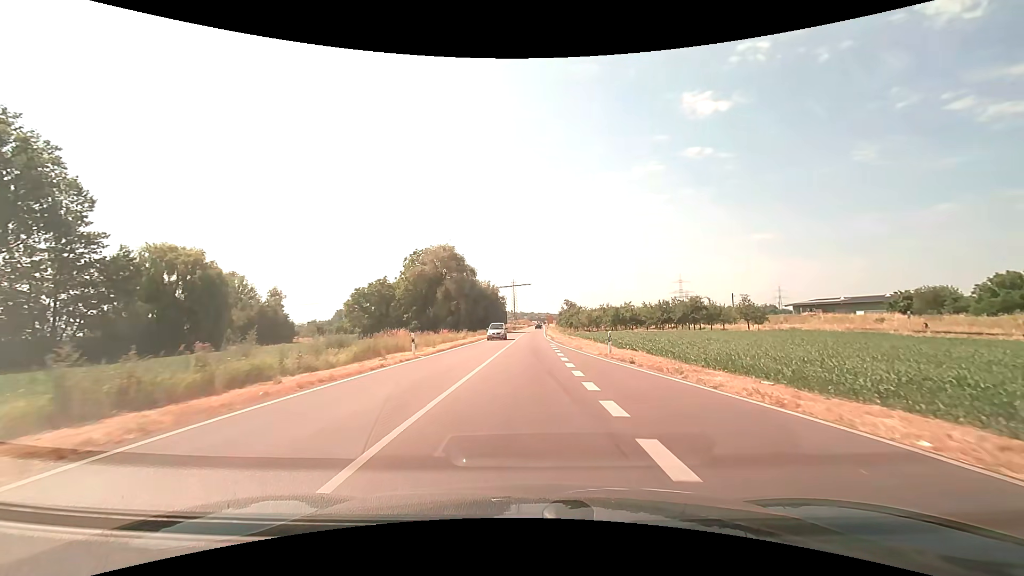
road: secondary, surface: asphalt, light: Day
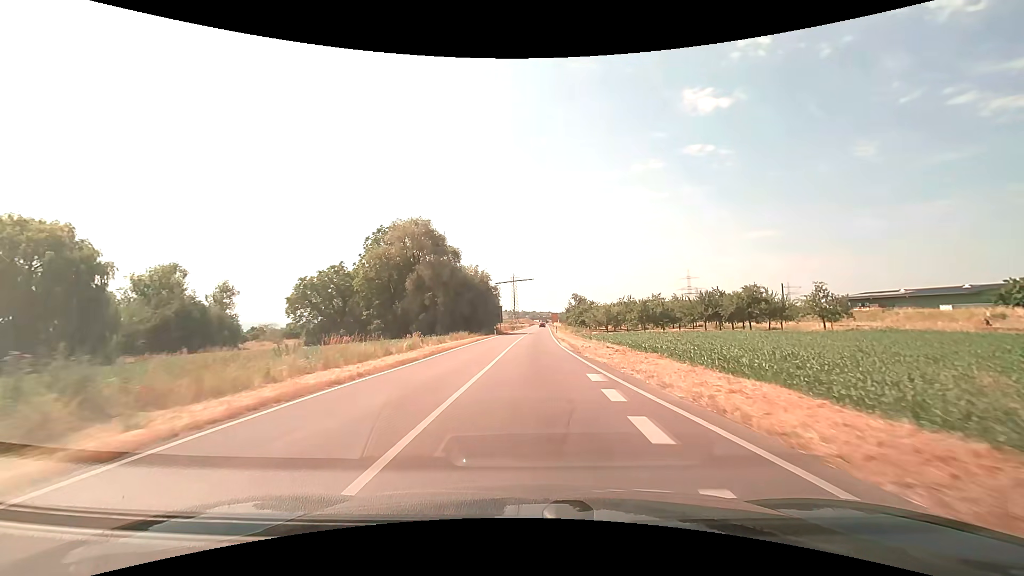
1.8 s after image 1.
(0.0, +22.9) m; 0°
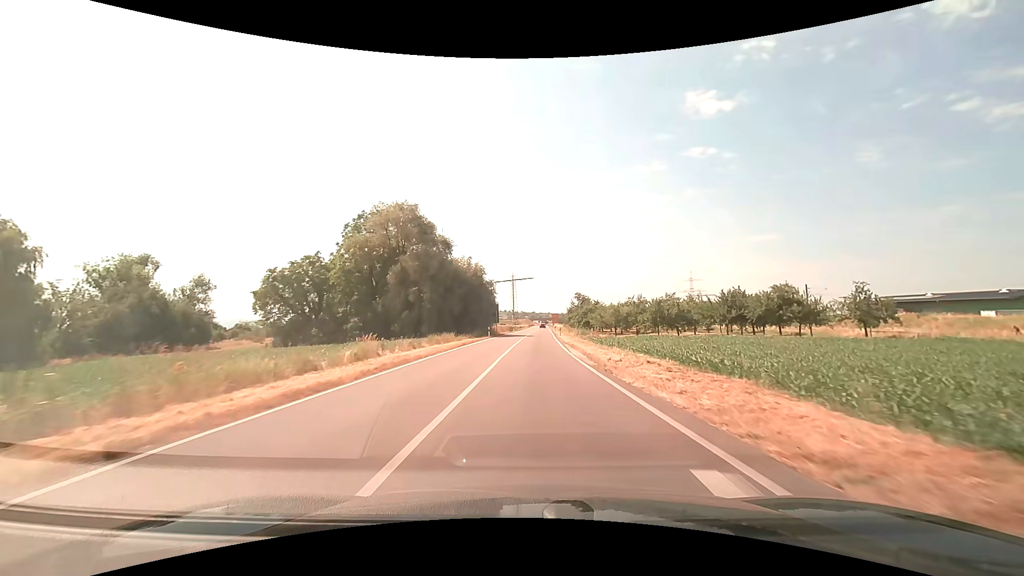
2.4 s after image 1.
(0.0, +8.5) m; 0°
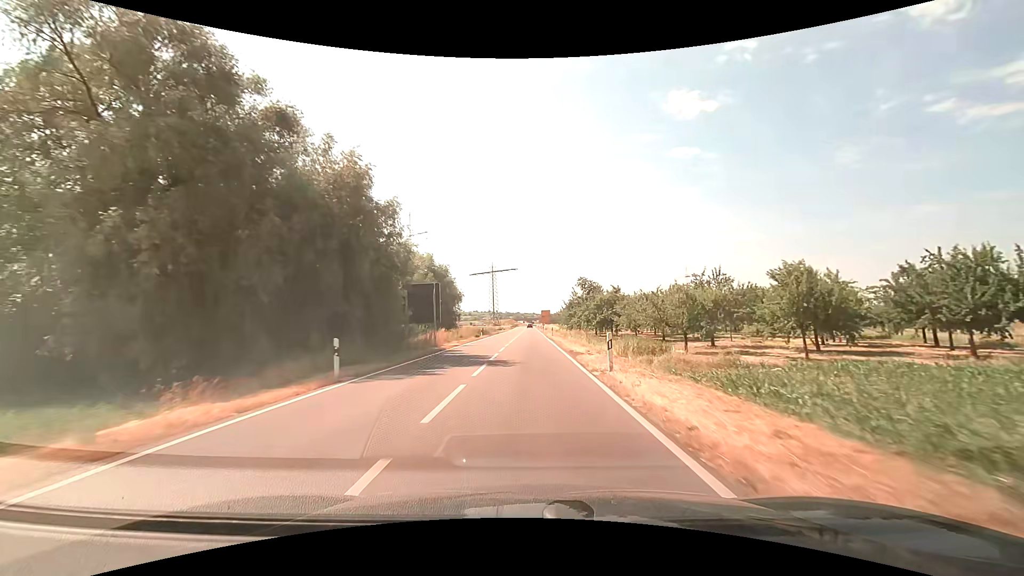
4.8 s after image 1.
(+0.5, +39.1) m; +2°
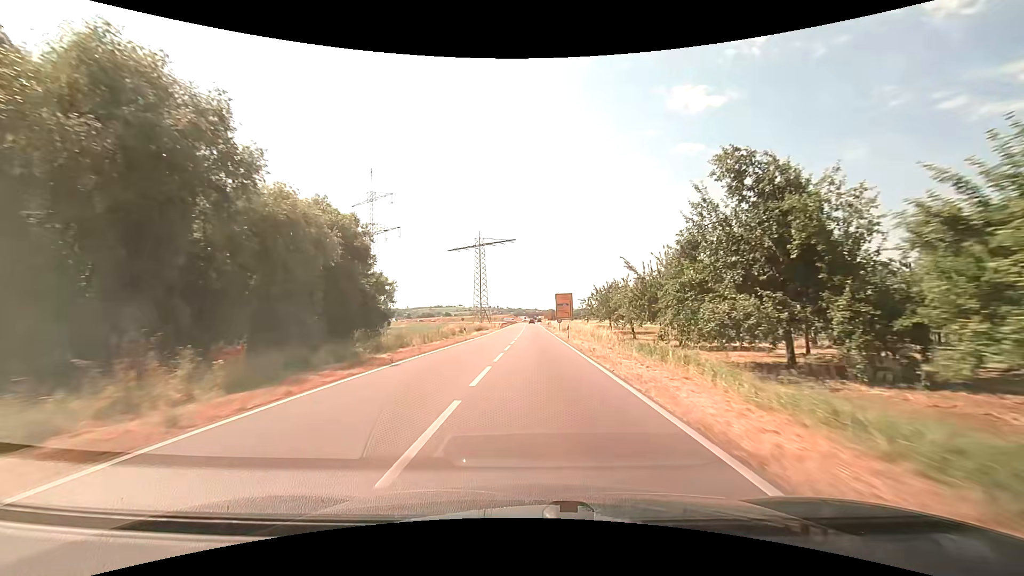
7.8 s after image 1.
(-0.1, +57.3) m; 0°
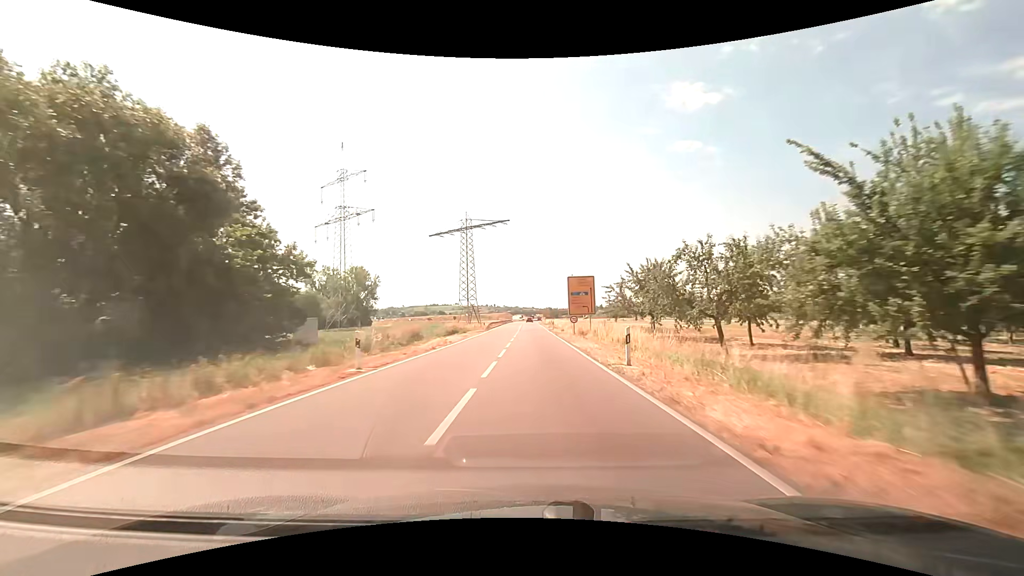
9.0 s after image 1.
(0.0, +22.7) m; 0°
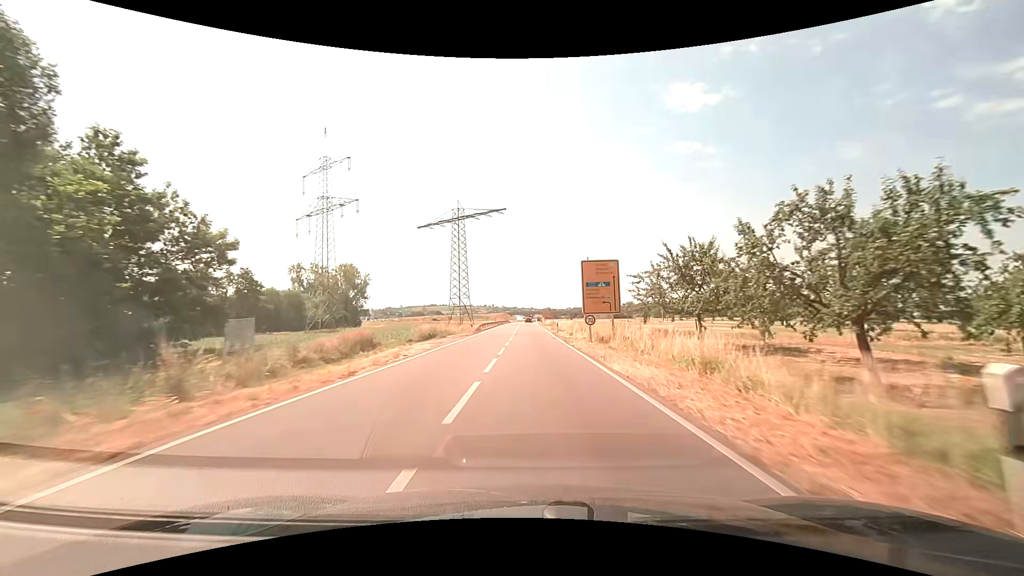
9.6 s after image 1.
(0.0, +11.0) m; 0°
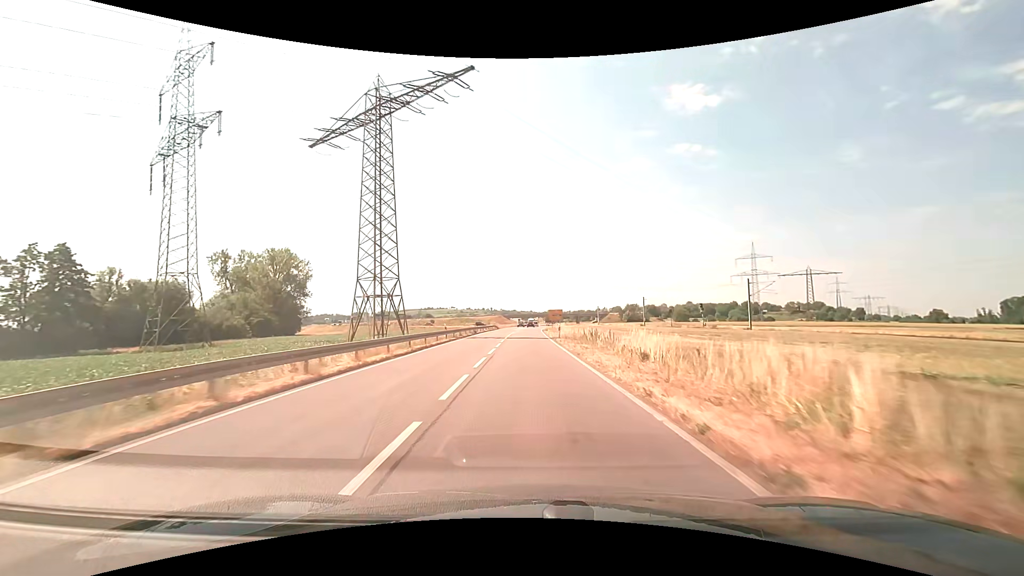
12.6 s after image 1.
(0.0, +52.7) m; 0°
(0, +10) (0, +20) (0, +30) (0, +40) (0, +50) (0, +60) (0, +70) (0, +80) (+1, +90) (+2, +100) m
